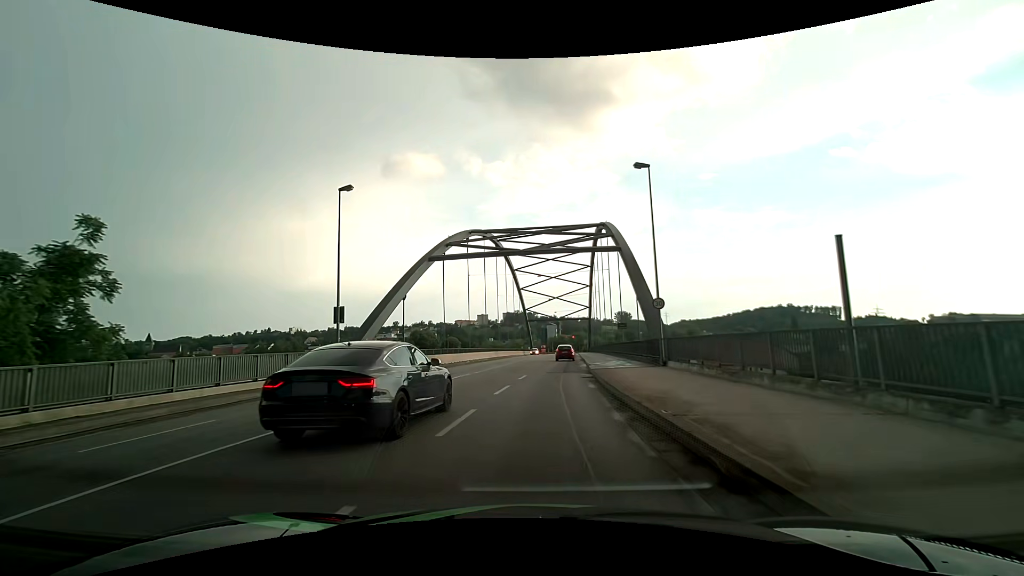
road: primary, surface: asphalt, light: Day
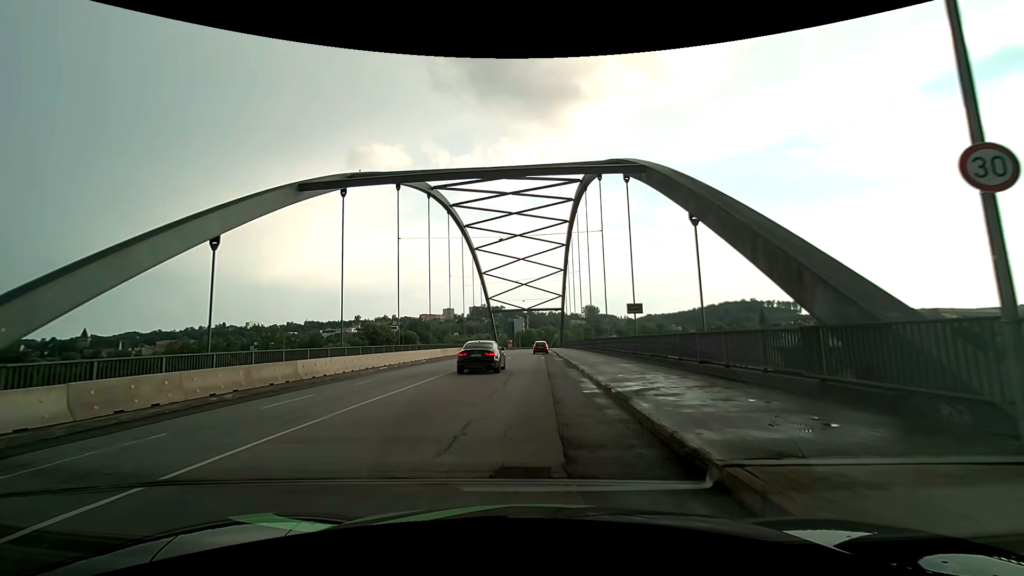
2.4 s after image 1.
(+0.7, +19.3) m; +4°
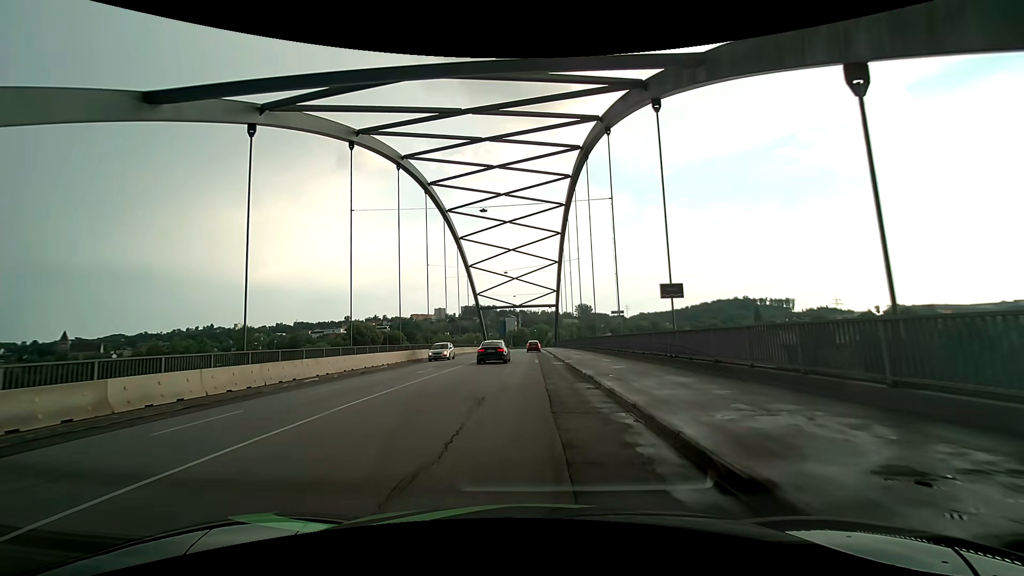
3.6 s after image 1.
(0.0, +9.3) m; +1°
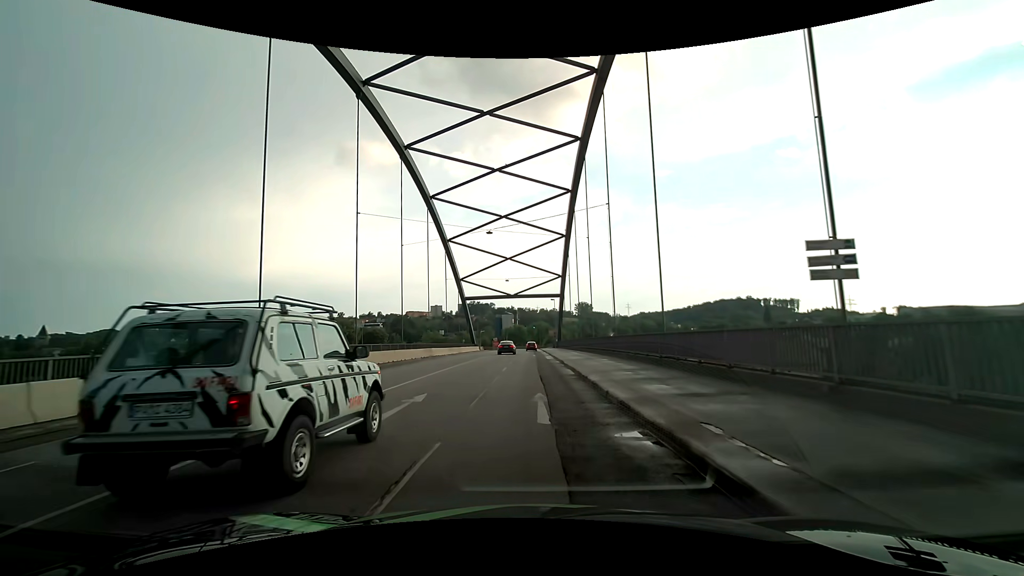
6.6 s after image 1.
(-0.1, +22.9) m; 0°
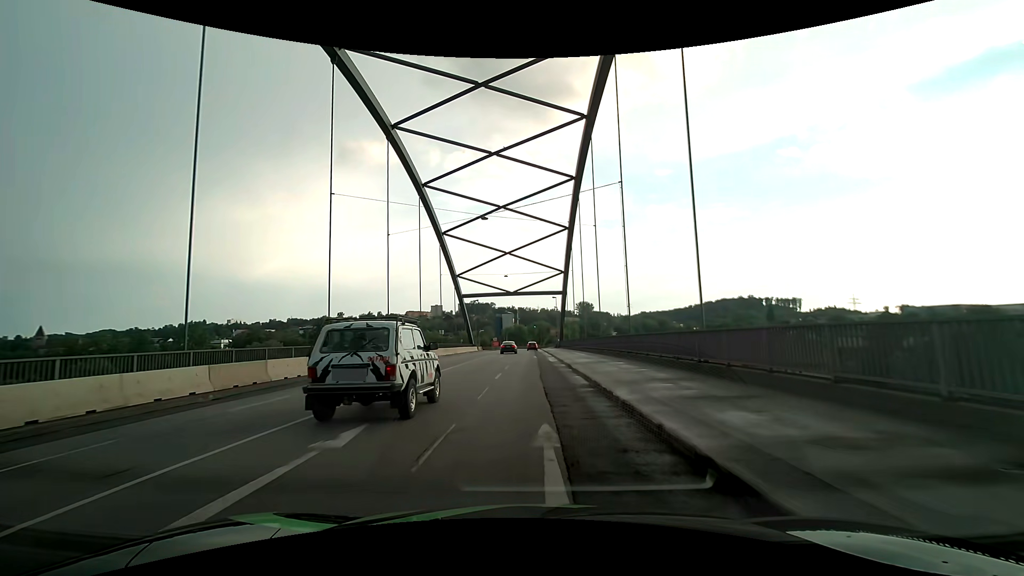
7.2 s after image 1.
(0.0, +4.7) m; 0°
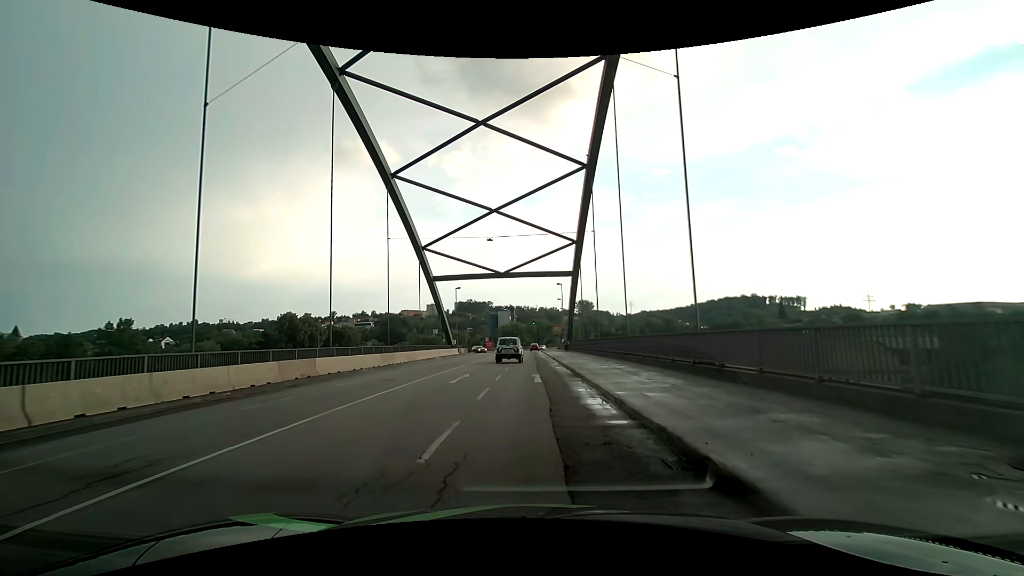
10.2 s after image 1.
(-0.1, +23.7) m; -1°
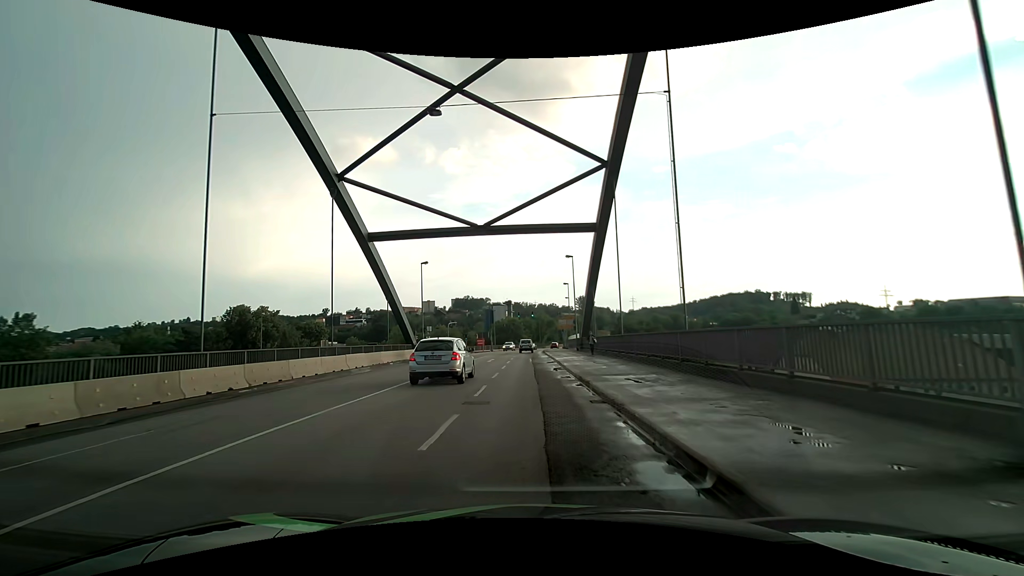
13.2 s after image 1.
(+0.2, +23.4) m; +1°
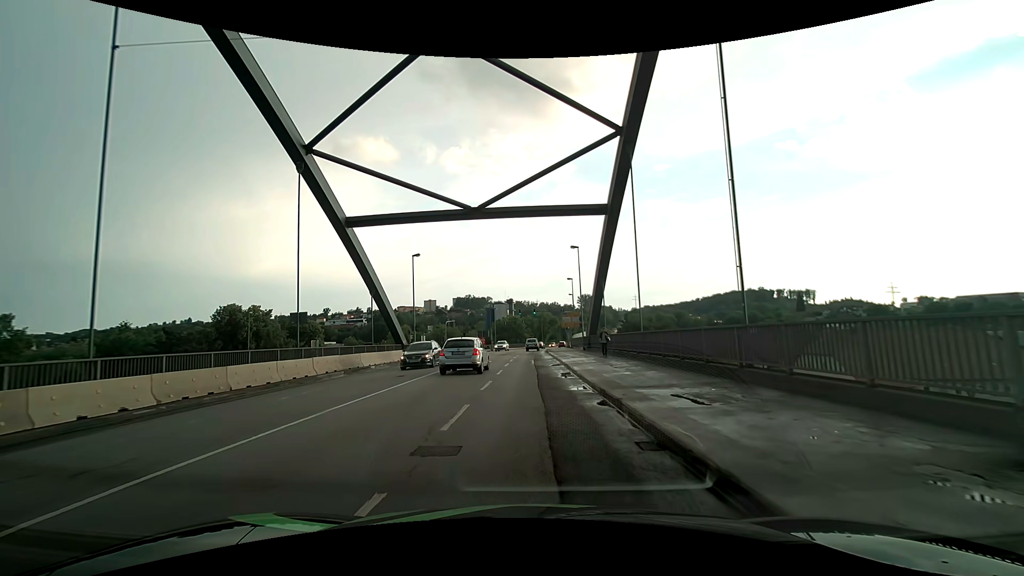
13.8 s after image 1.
(0.0, +4.7) m; 0°
(0, +10) (0, +20) (0, +30) (0, +40) (0, +50) (0, +60) (0, +70) (+1, +80) (+2, +90) (+3, +100) m
